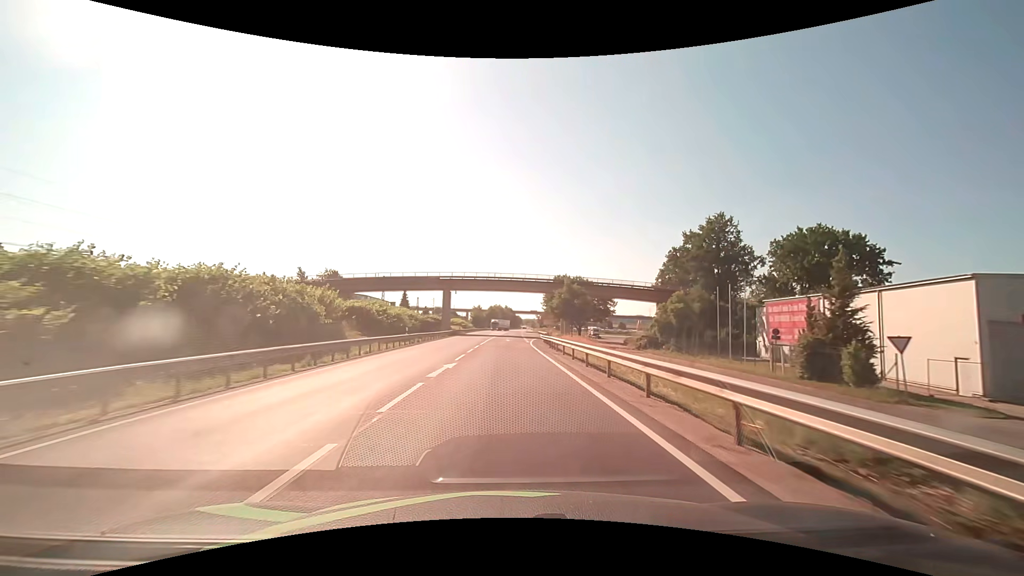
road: primary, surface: asphalt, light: Day
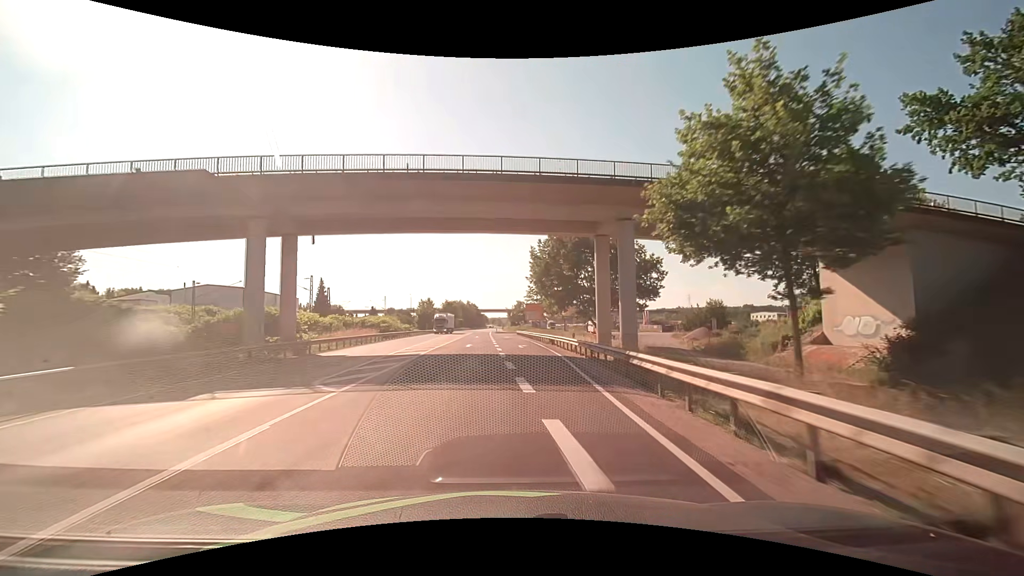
(+1.1, +57.3) m; +4°
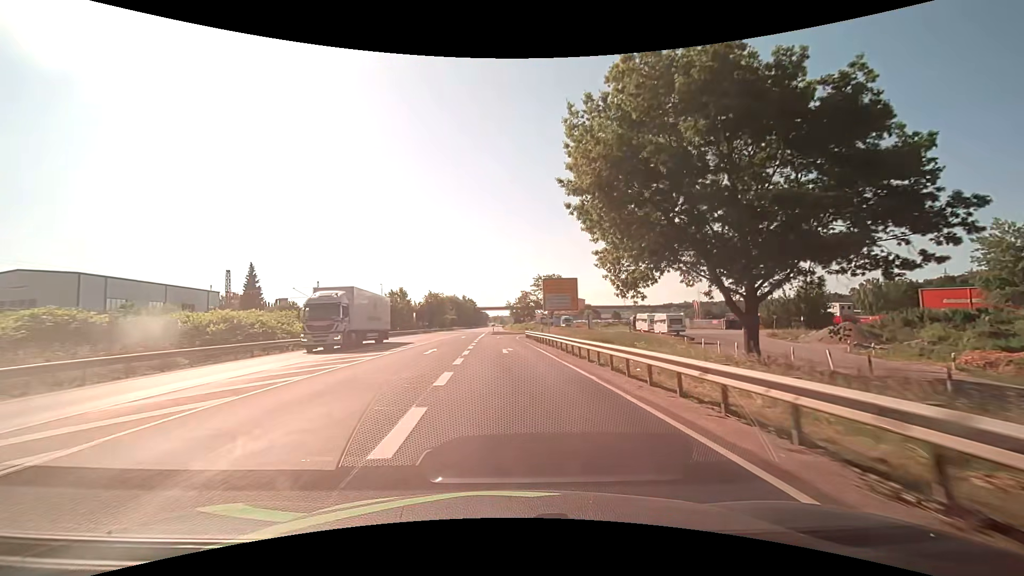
(+0.4, +40.8) m; 0°
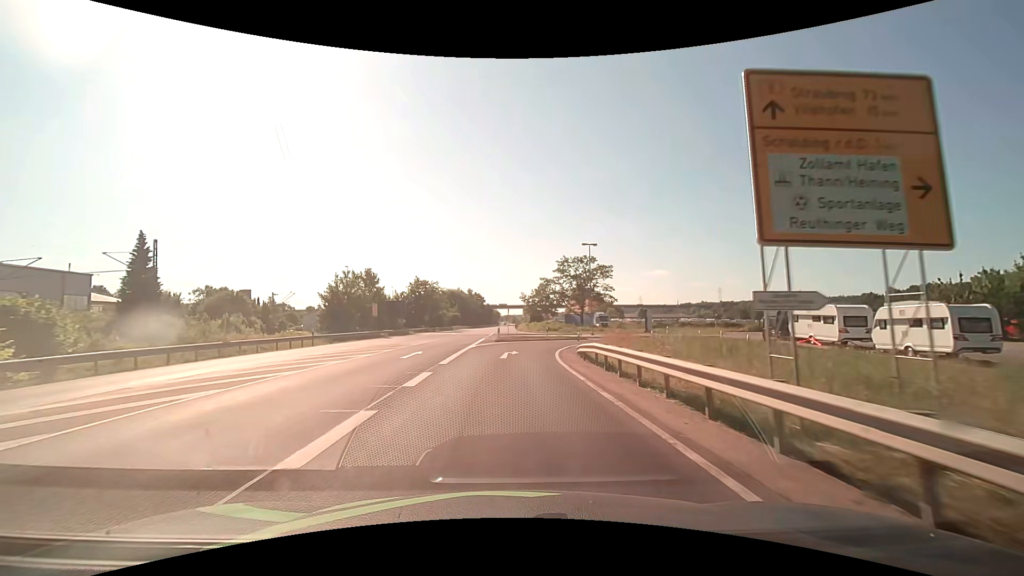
(-0.6, +36.1) m; -1°
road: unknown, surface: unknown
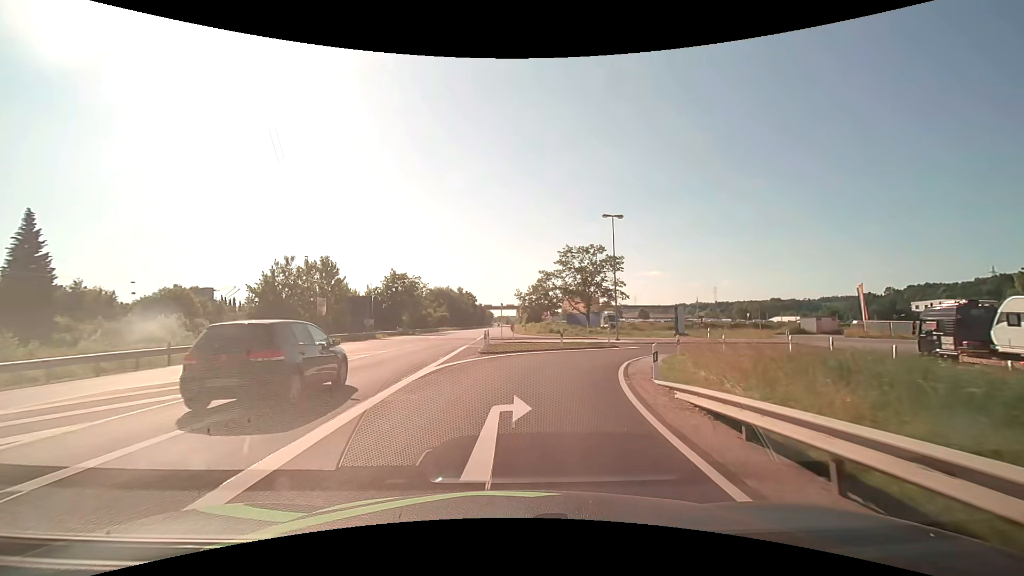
(-0.1, +15.1) m; 0°
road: unclassified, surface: asphalt
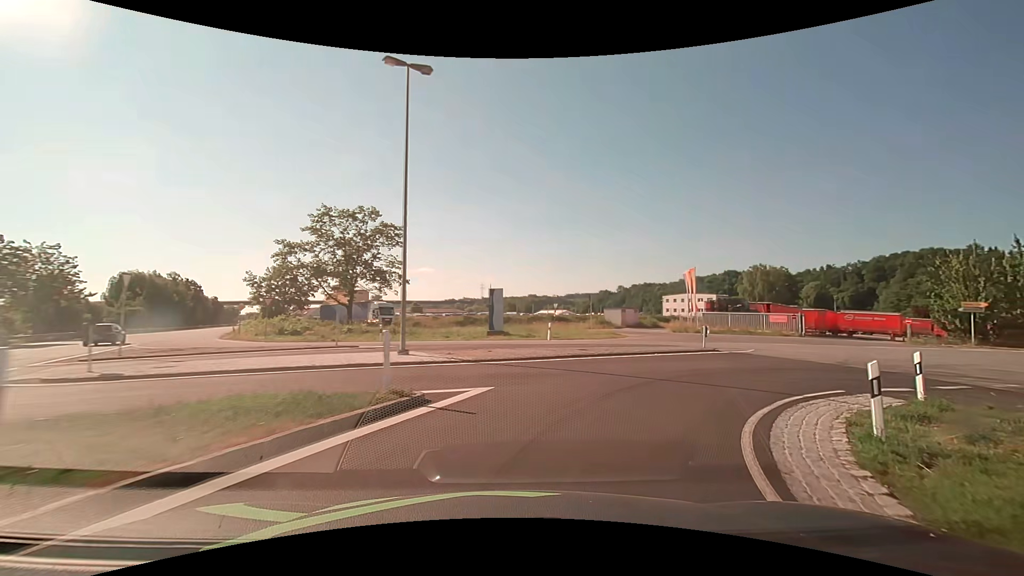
(+3.8, +23.7) m; +25°
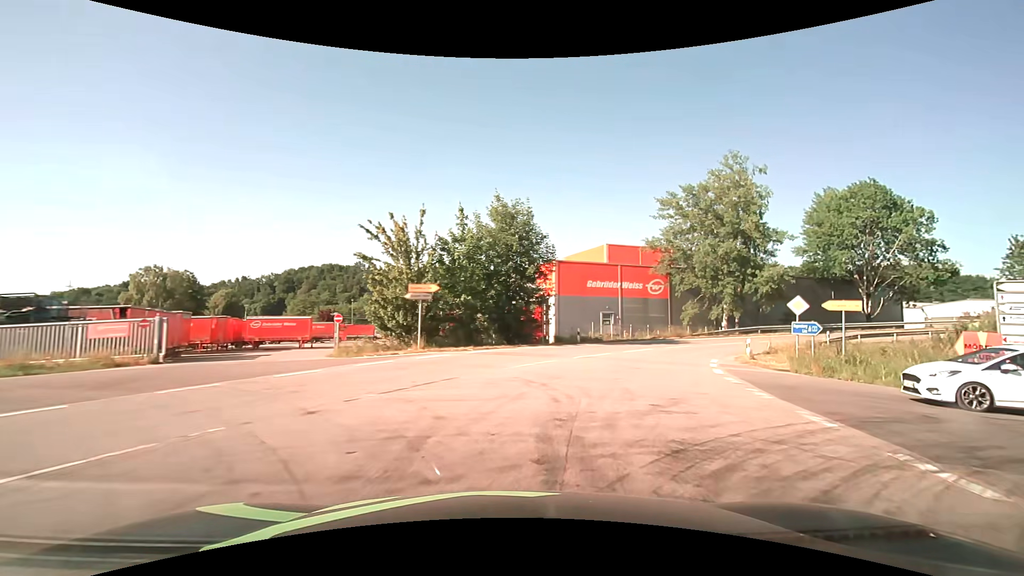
(+12.2, +19.6) m; +62°
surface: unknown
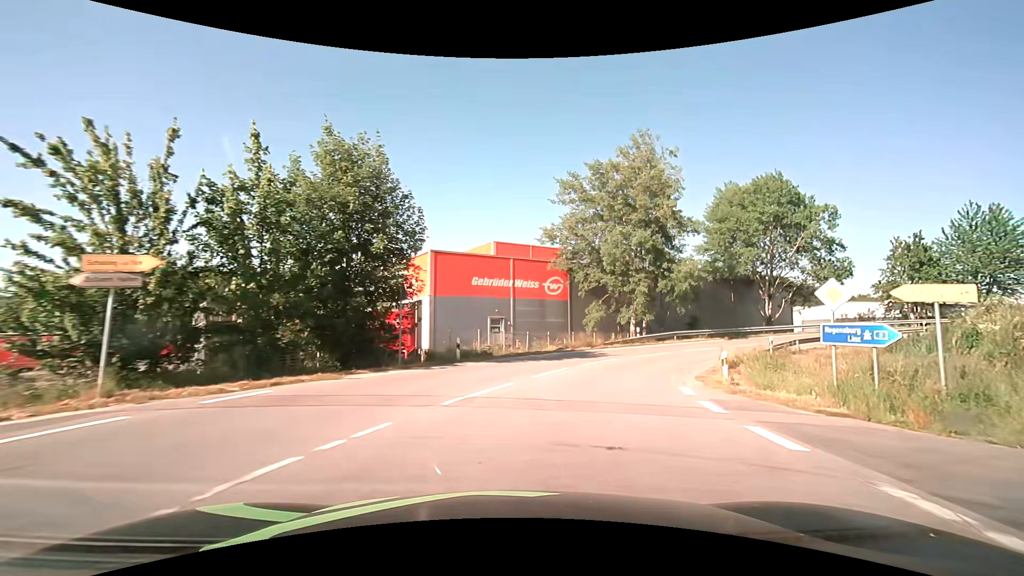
(+1.3, +11.1) m; +13°
(+1, +10) (+4, +20) (+9, +28) (+16, +35) (+24, +40) (+34, +43) (+44, +45) (+54, +44) (+63, +41) (+72, +36) m
